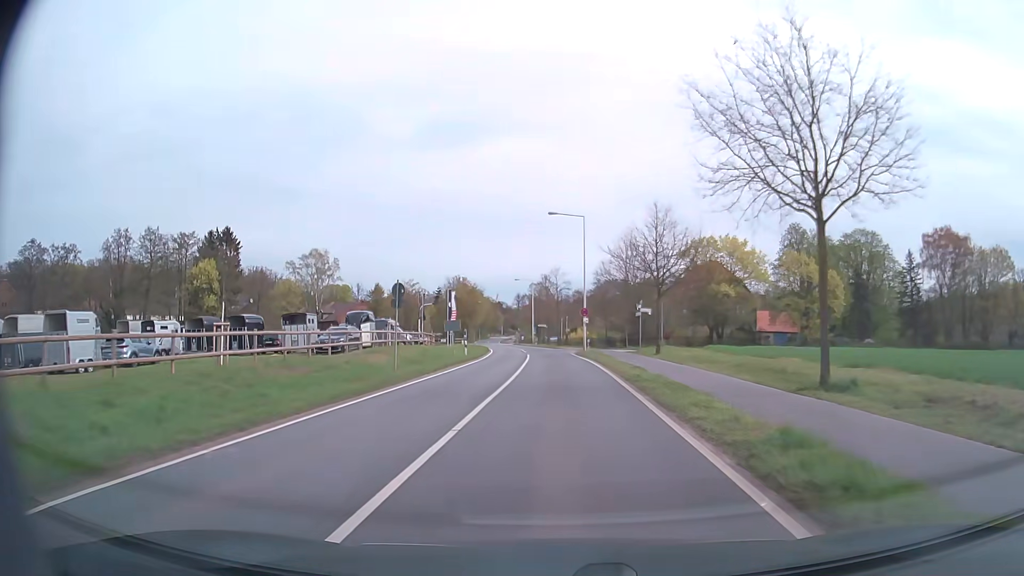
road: secondary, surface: asphalt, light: Day
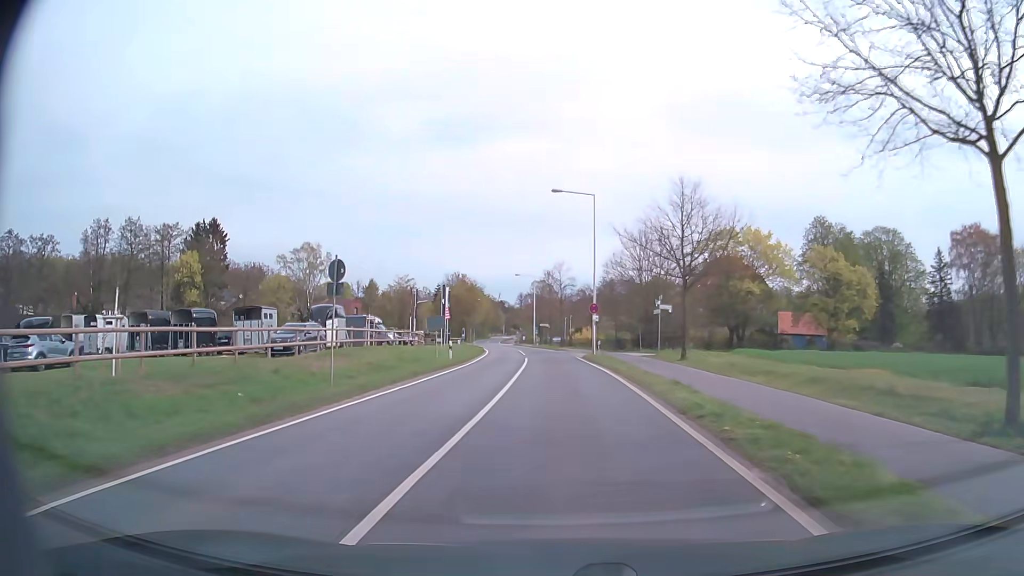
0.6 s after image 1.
(0.0, +7.6) m; 0°
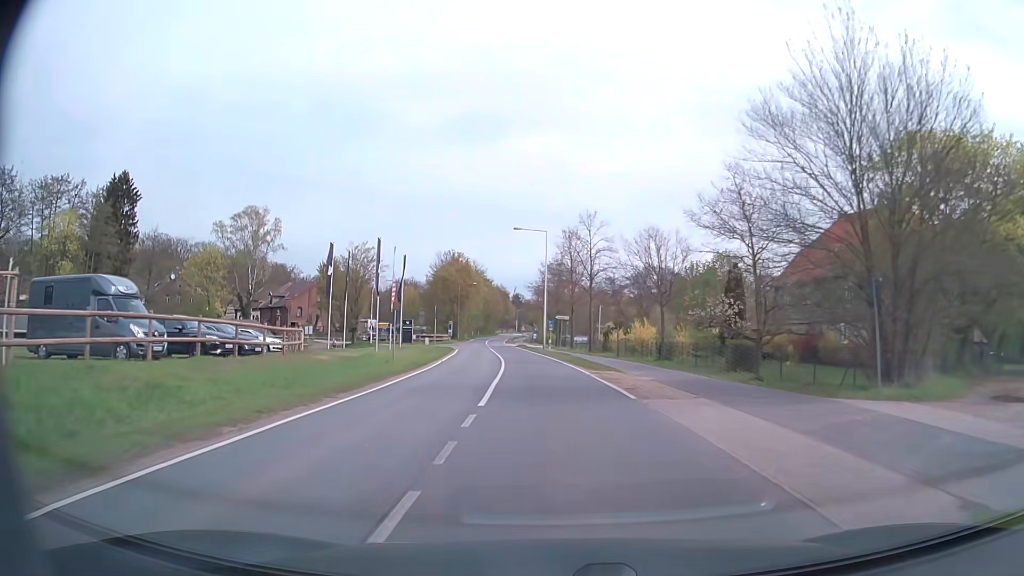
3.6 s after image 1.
(-0.4, +38.1) m; -2°
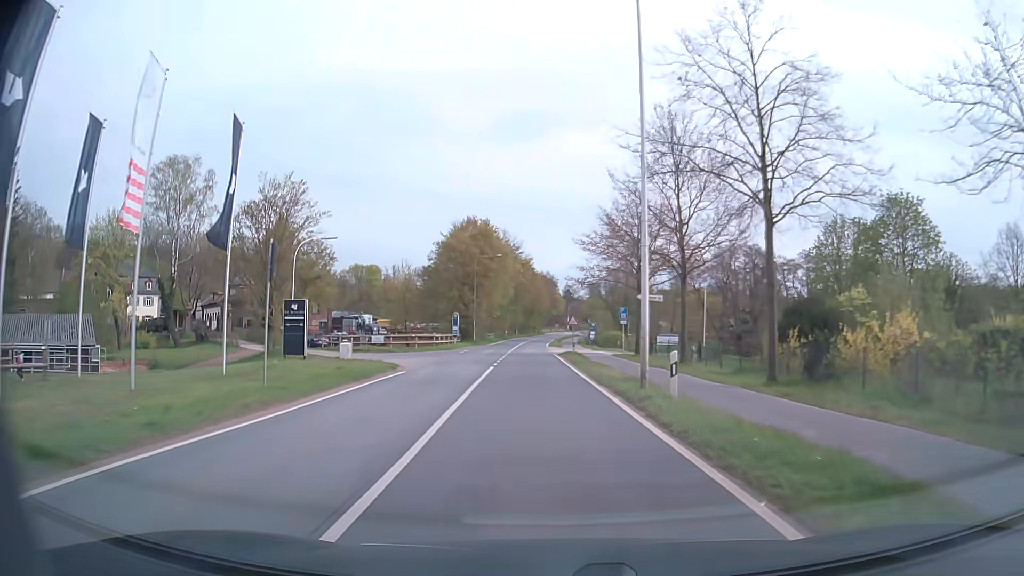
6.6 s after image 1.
(-1.3, +38.3) m; -4°
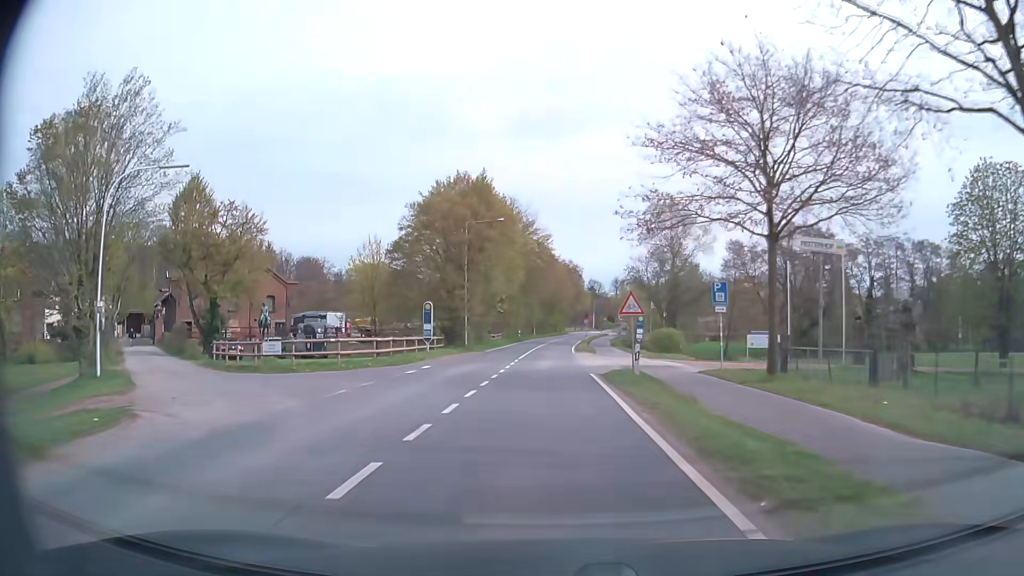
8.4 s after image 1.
(-0.4, +22.9) m; -2°
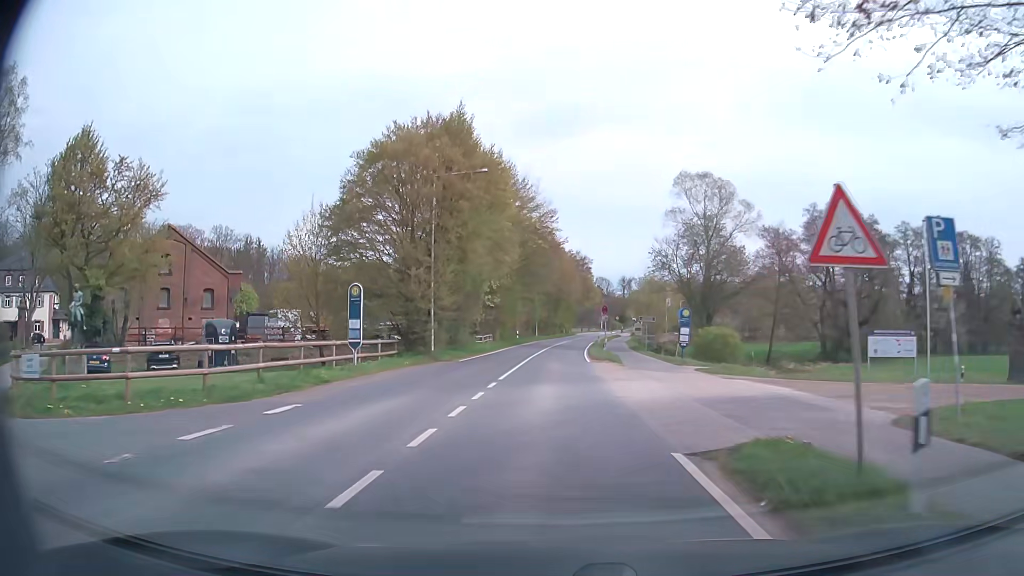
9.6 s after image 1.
(-0.1, +15.3) m; -1°
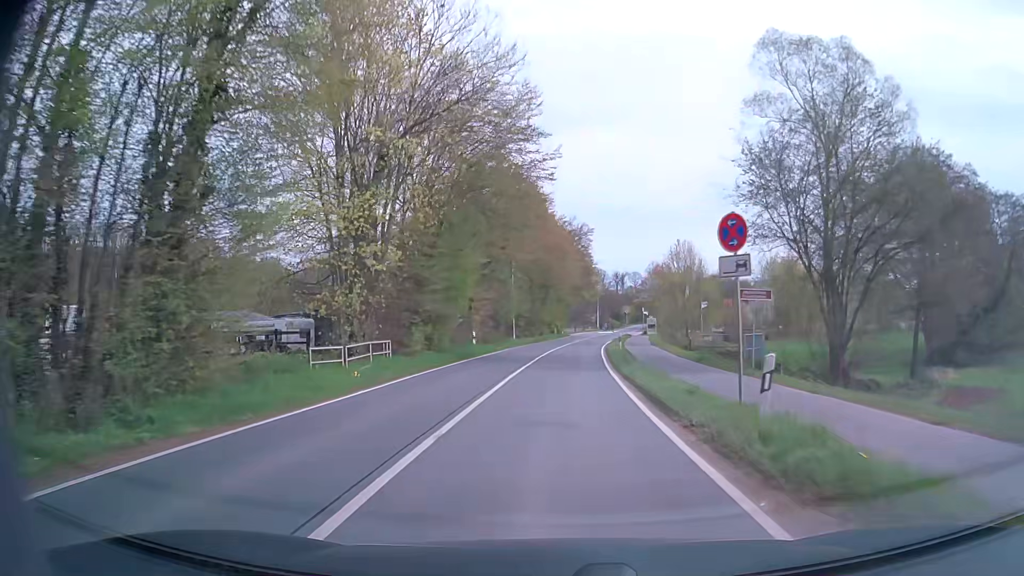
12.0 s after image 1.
(+0.2, +30.6) m; +1°
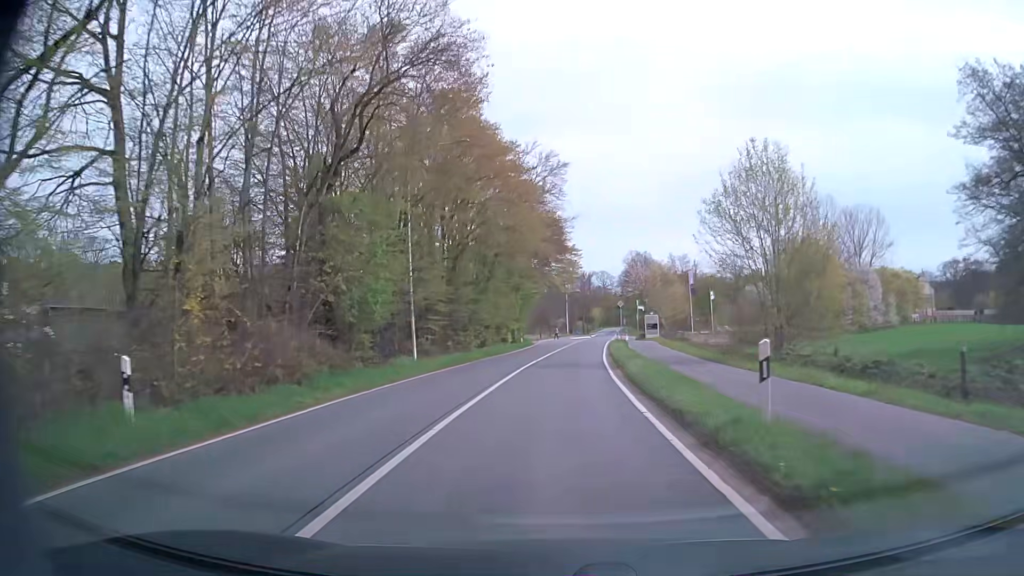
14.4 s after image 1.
(+0.7, +30.4) m; +3°
(0, +10) (0, +20) (+1, +30) (+1, +40) (+2, +50) (+3, +60) (+4, +70) (+5, +80) (+6, +90) (+7, +100) m
